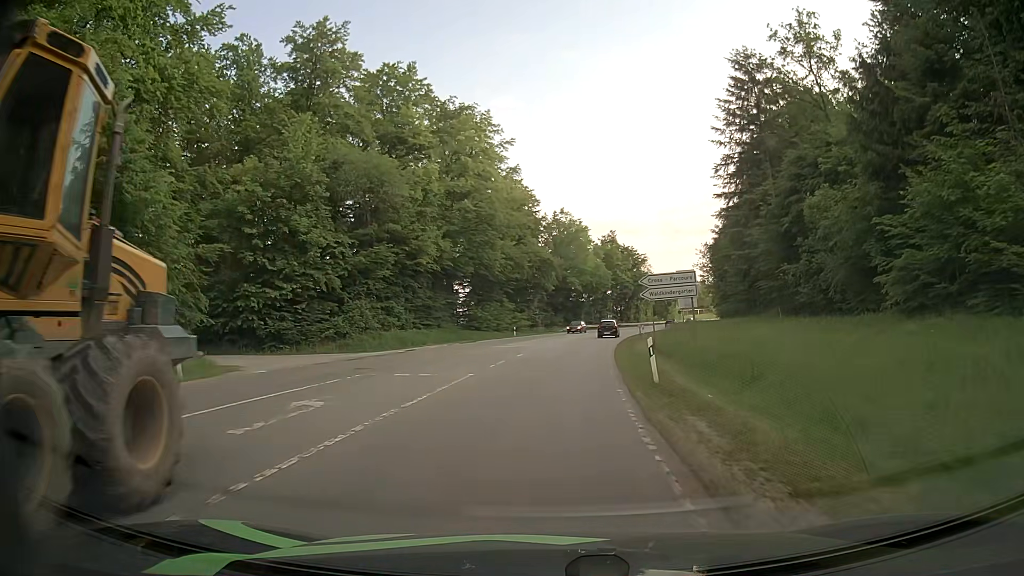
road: secondary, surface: asphalt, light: Day
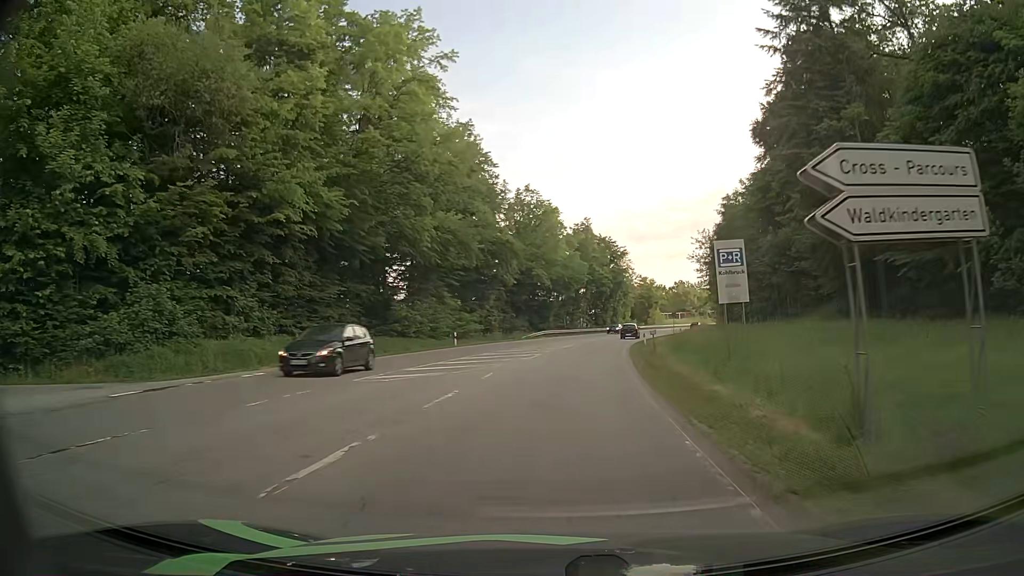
(+0.5, +22.4) m; +3°
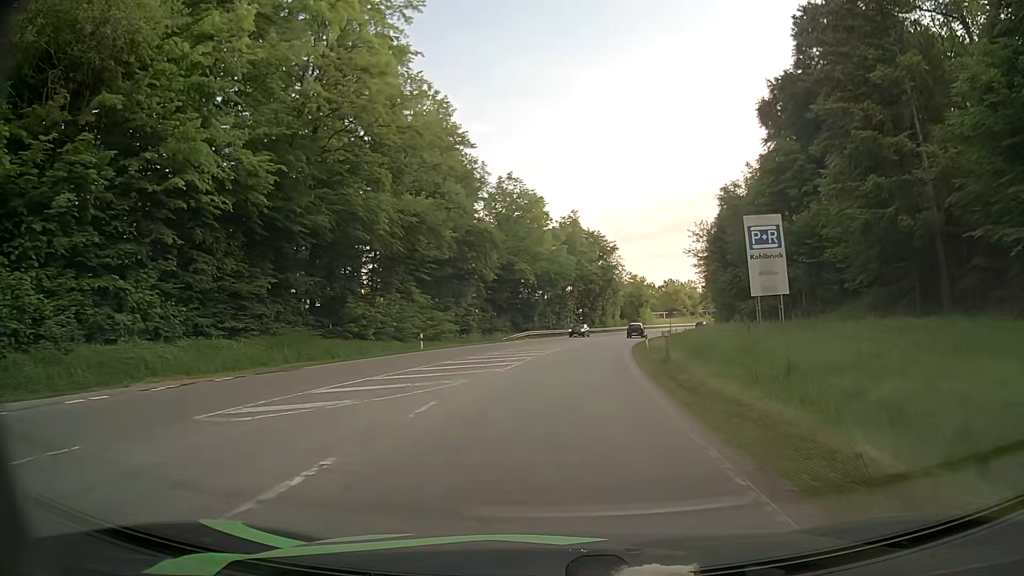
(+0.1, +7.7) m; +1°
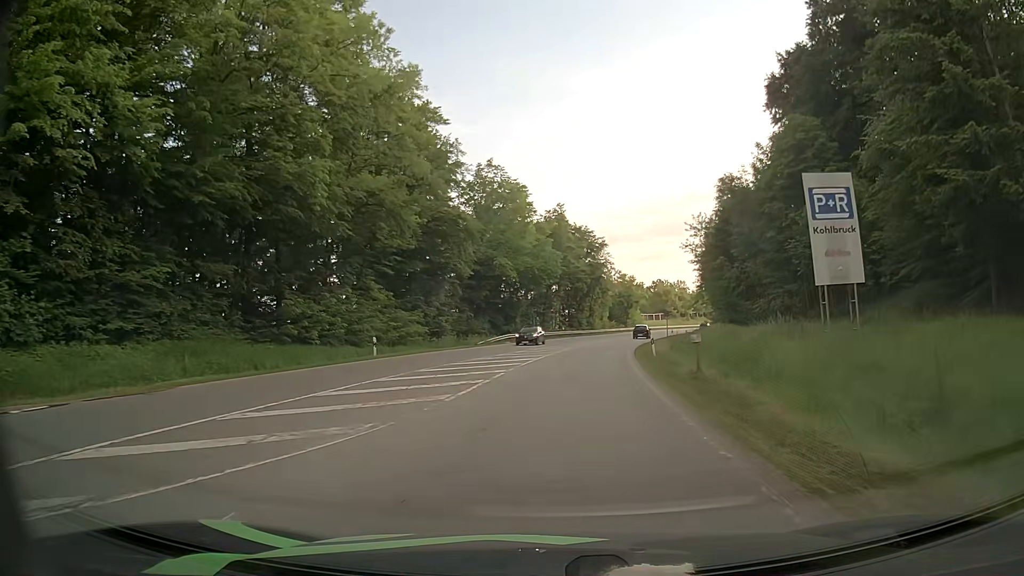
(+0.1, +7.8) m; +1°
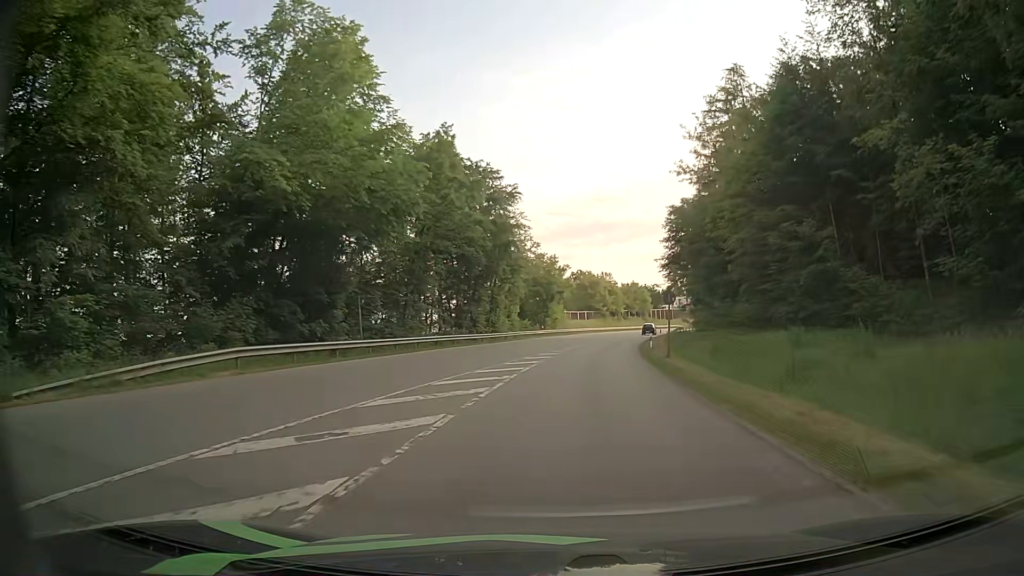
(+2.5, +41.0) m; +8°
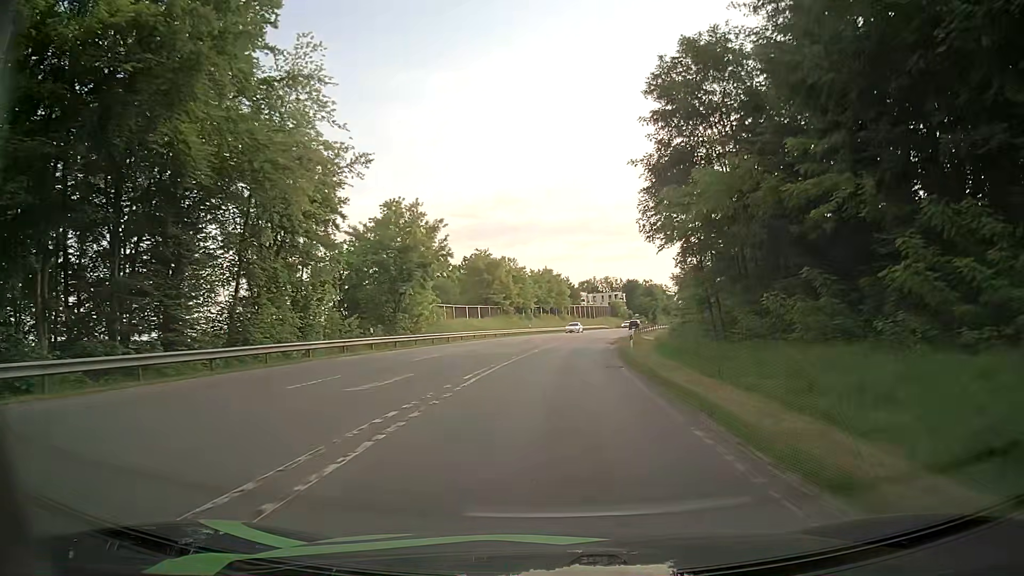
(+3.3, +42.5) m; +8°
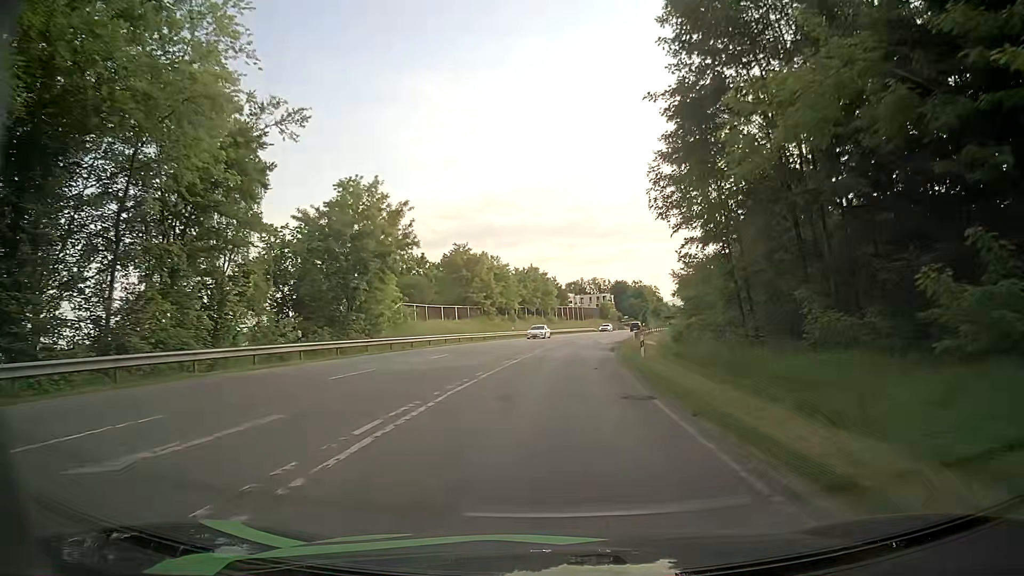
(+0.1, +8.8) m; +1°
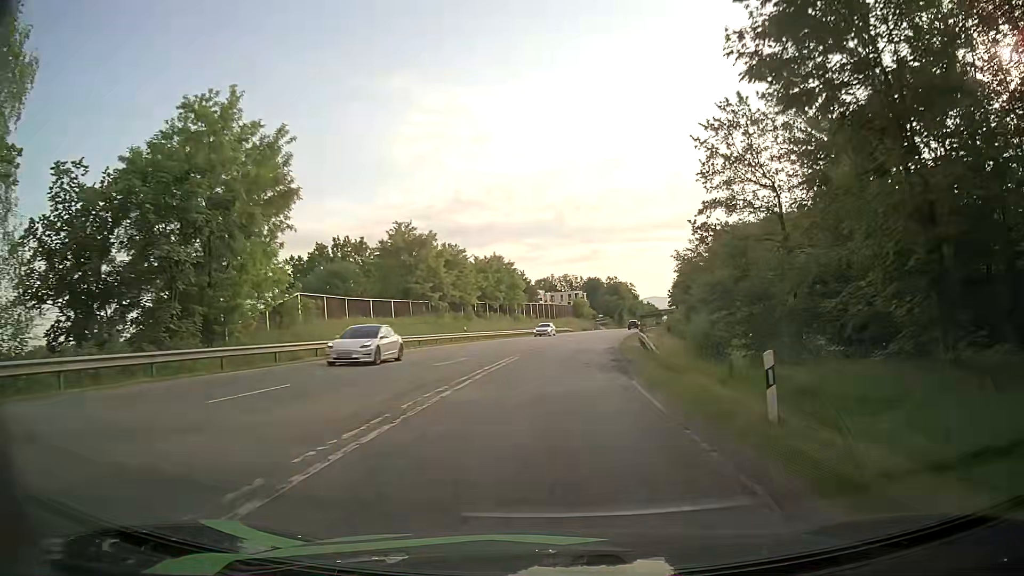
(+0.3, +17.9) m; +2°
(0, +10) (+1, +20) (+1, +30) (+2, +40) (+3, +50) (+5, +60) (+6, +70) (+8, +79) (+10, +89) (+12, +99) m
